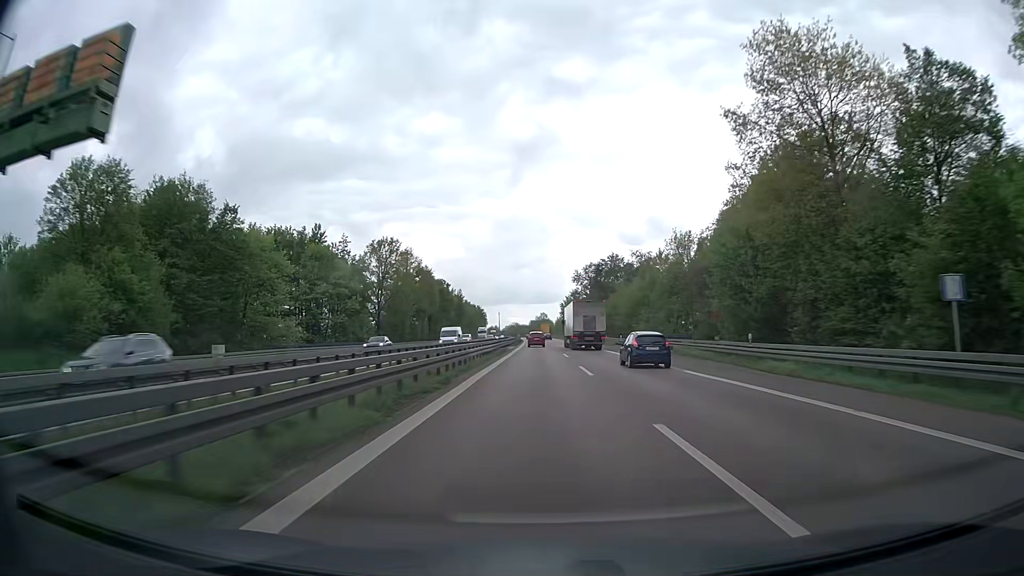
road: trunk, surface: asphalt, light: Day
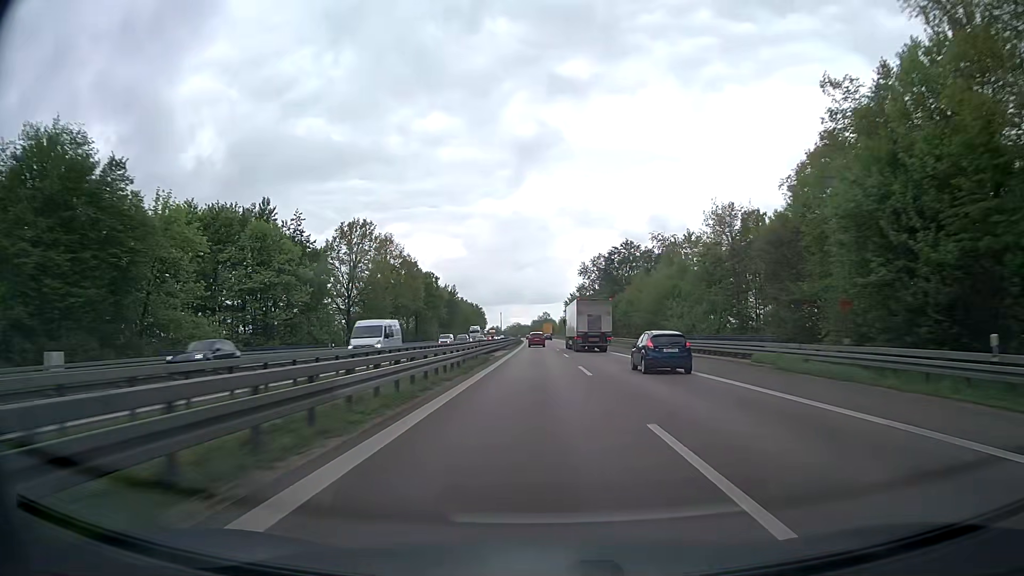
(-0.1, +18.0) m; 0°
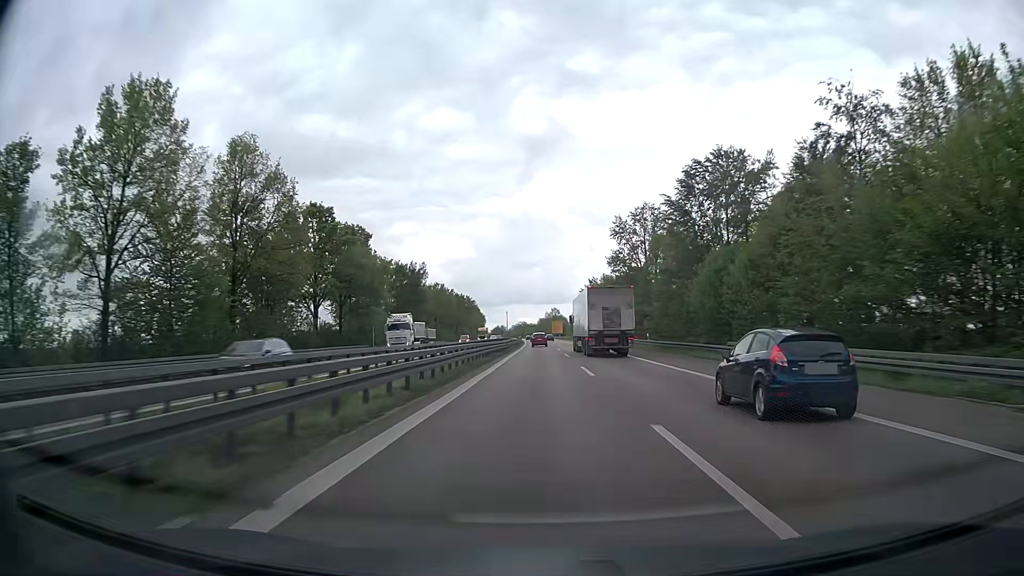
(-0.4, +54.4) m; -1°
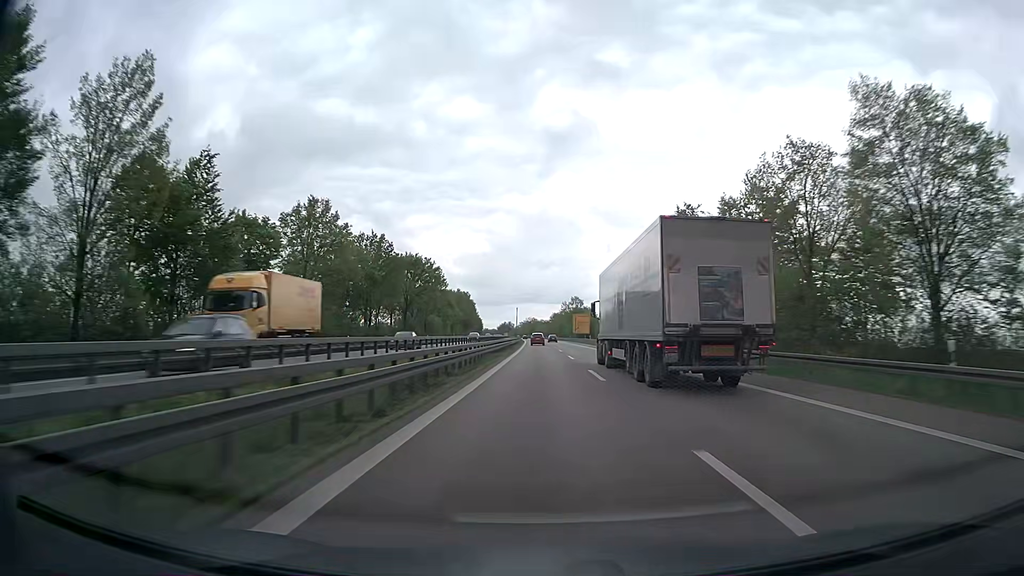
(-0.8, +93.0) m; -1°
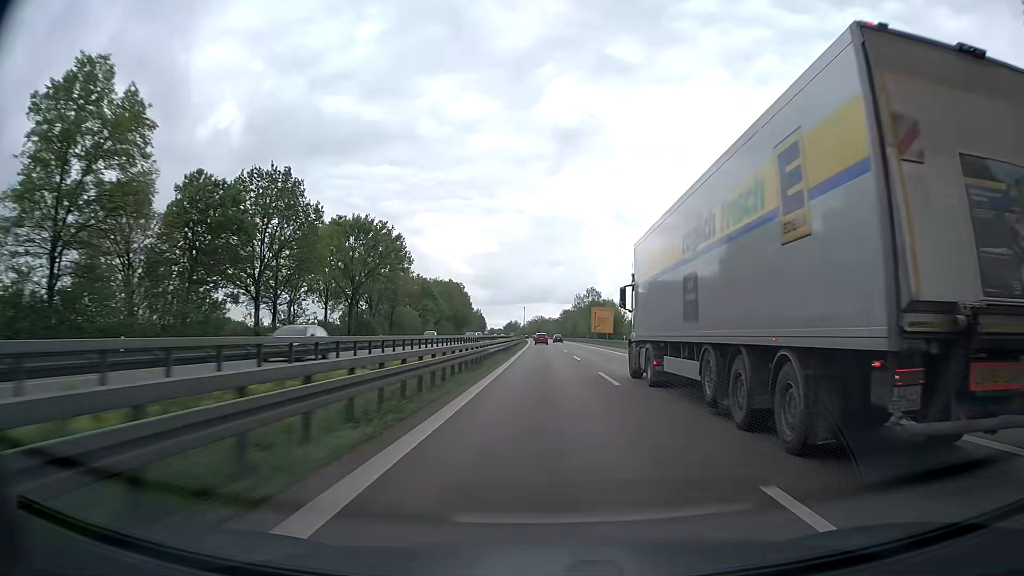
(-0.2, +38.1) m; -1°
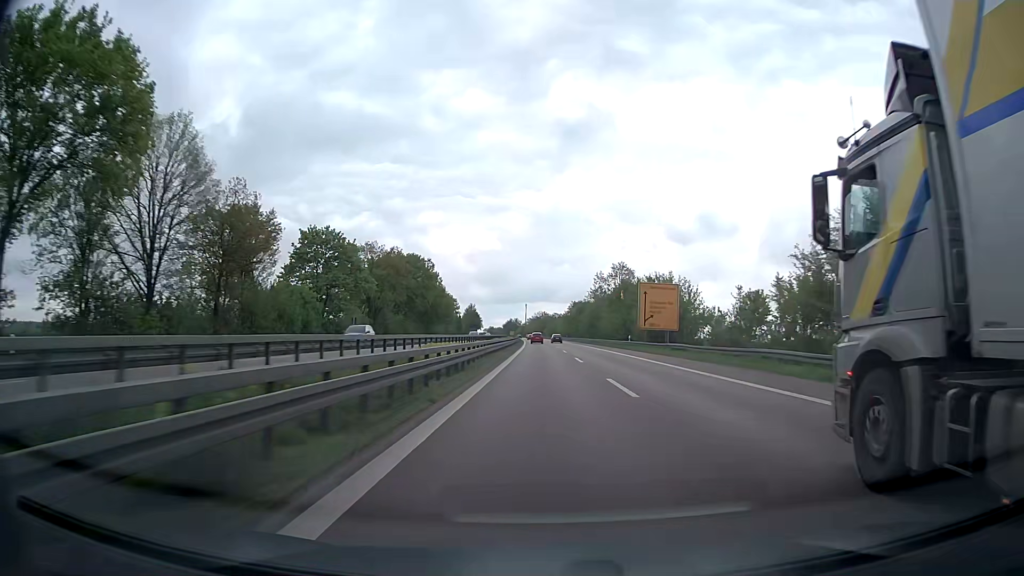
(-0.3, +57.8) m; 0°
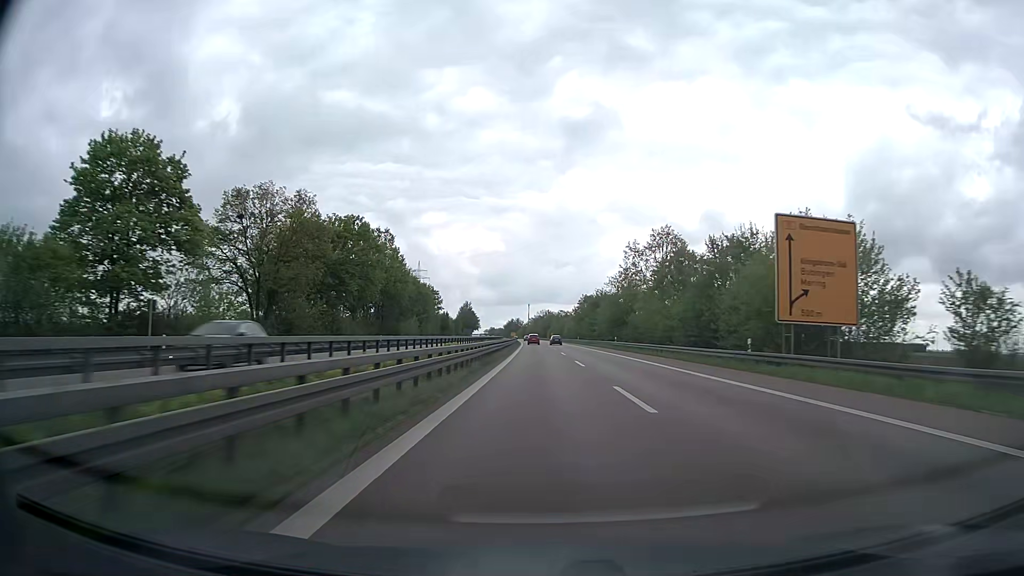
(0.0, +38.9) m; 0°
(0, +10) (0, +20) (0, +30) (0, +40) (0, +50) (0, +60) (0, +70) (-1, +80) (-1, +90) (-1, +100) m
